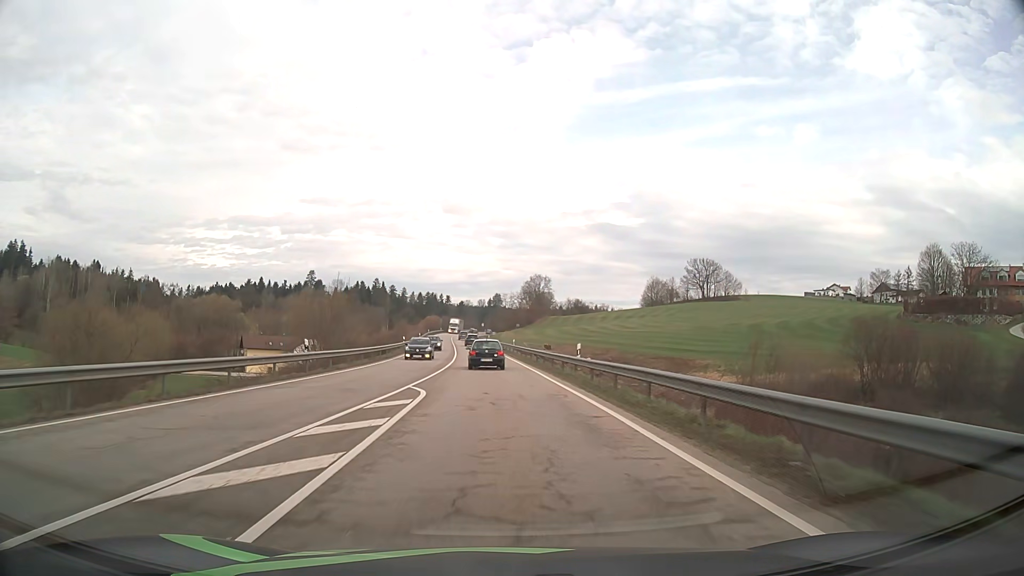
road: primary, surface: asphalt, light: Day
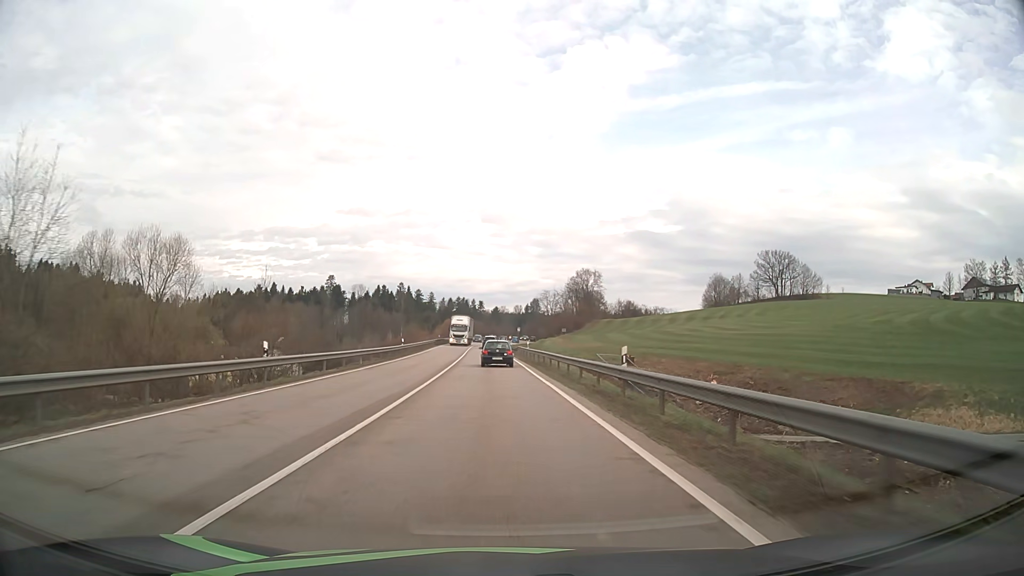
(-1.1, +46.6) m; -3°
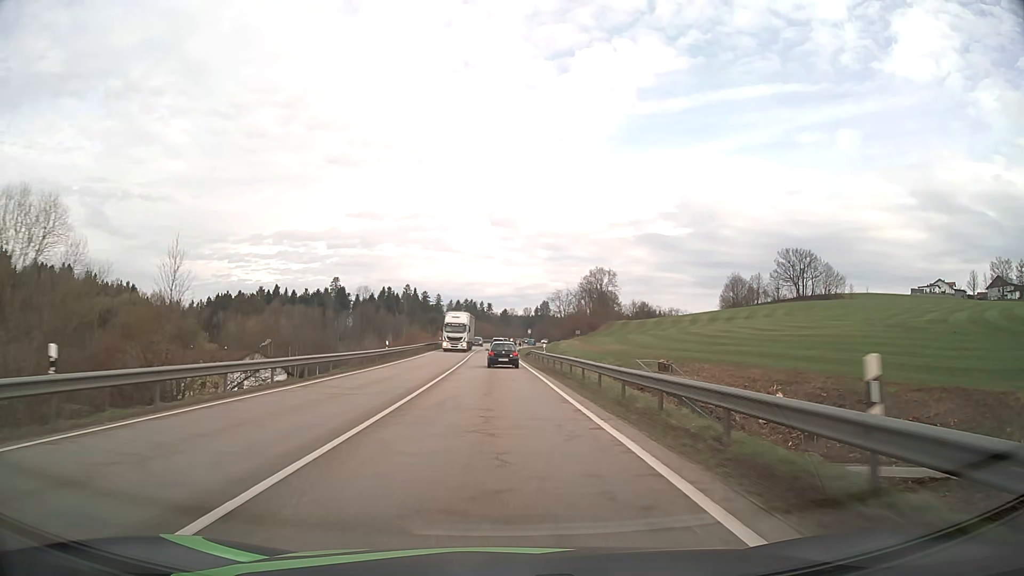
(-0.1, +11.8) m; -1°
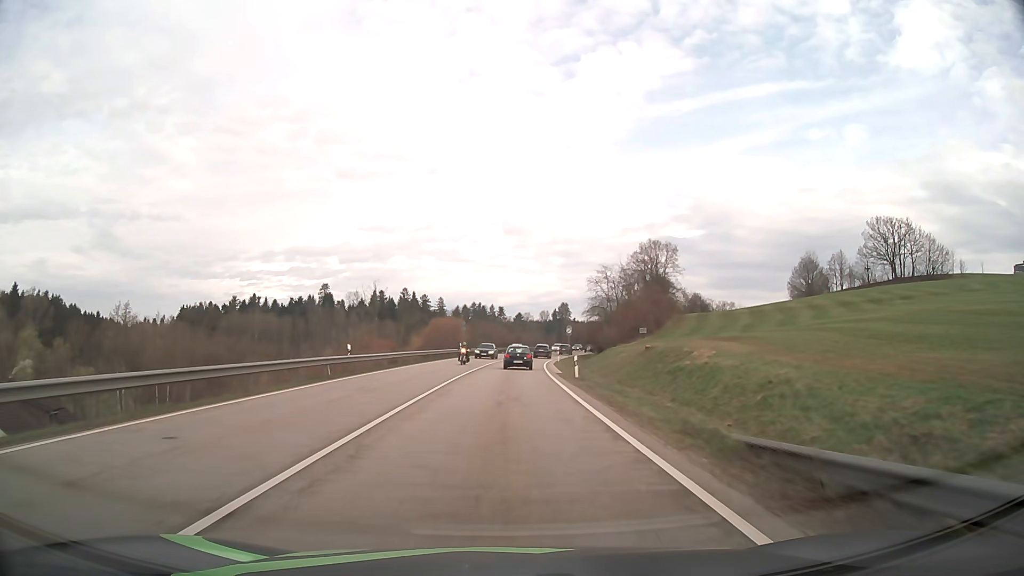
(-0.9, +59.5) m; -1°
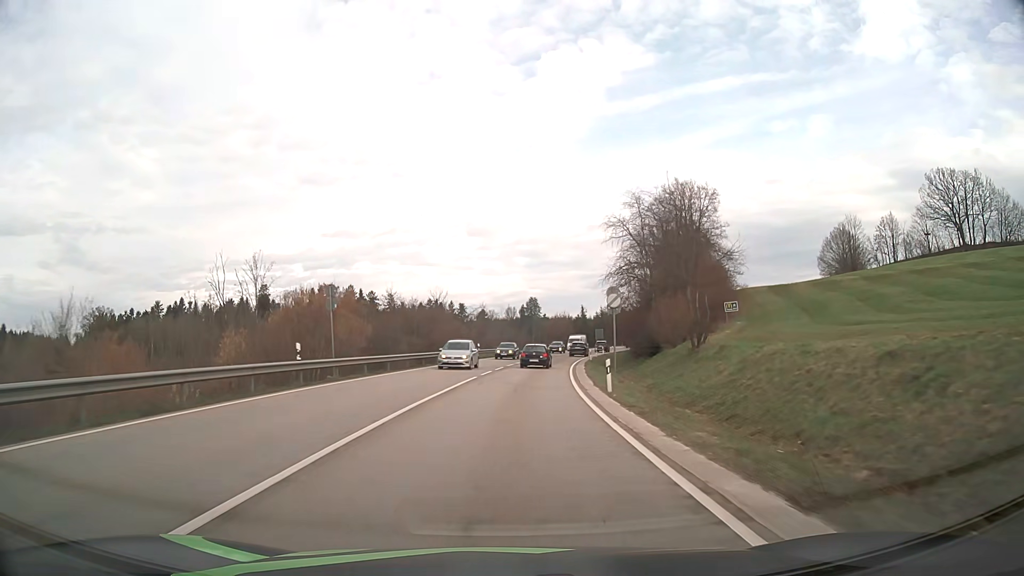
(+0.9, +48.4) m; +3°
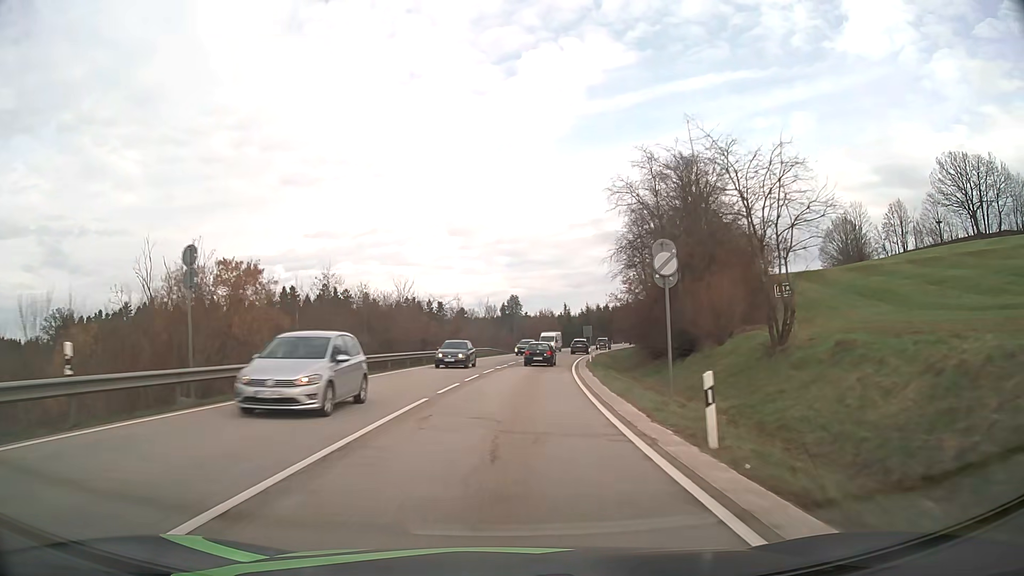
(+0.1, +12.3) m; +1°
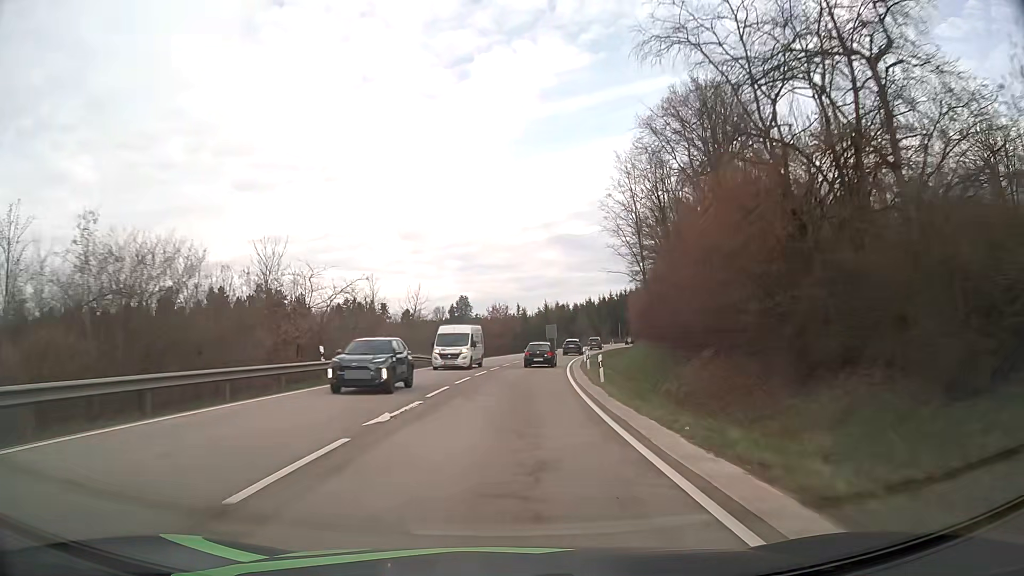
(+0.9, +24.9) m; +4°
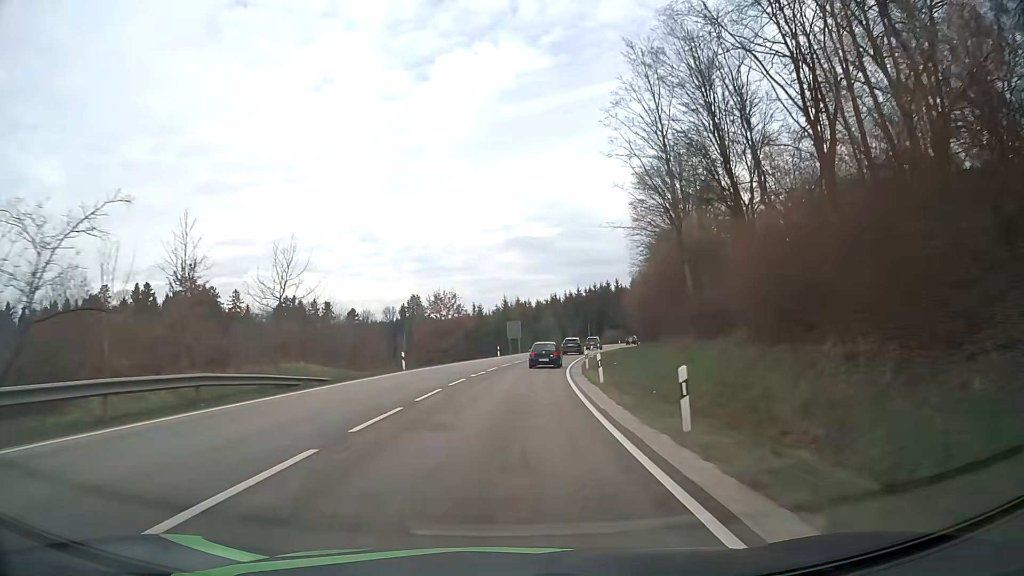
(+0.9, +25.2) m; +4°
(0, +10) (0, +20) (+1, +30) (+2, +40) (+3, +50) (+5, +60) (+7, +70) (+9, +79) (+11, +89) (+14, +99) m
